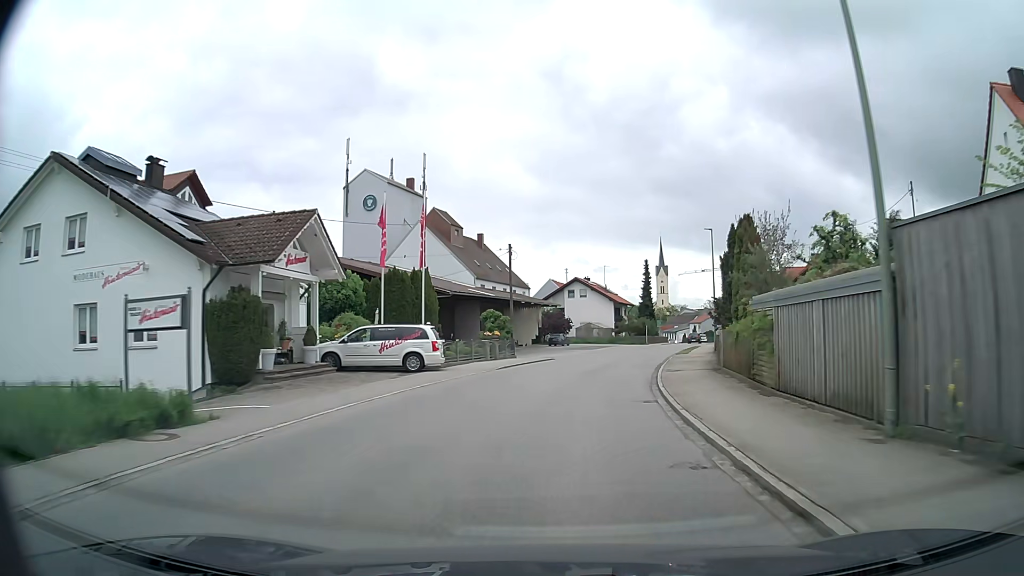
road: secondary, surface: asphalt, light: Day
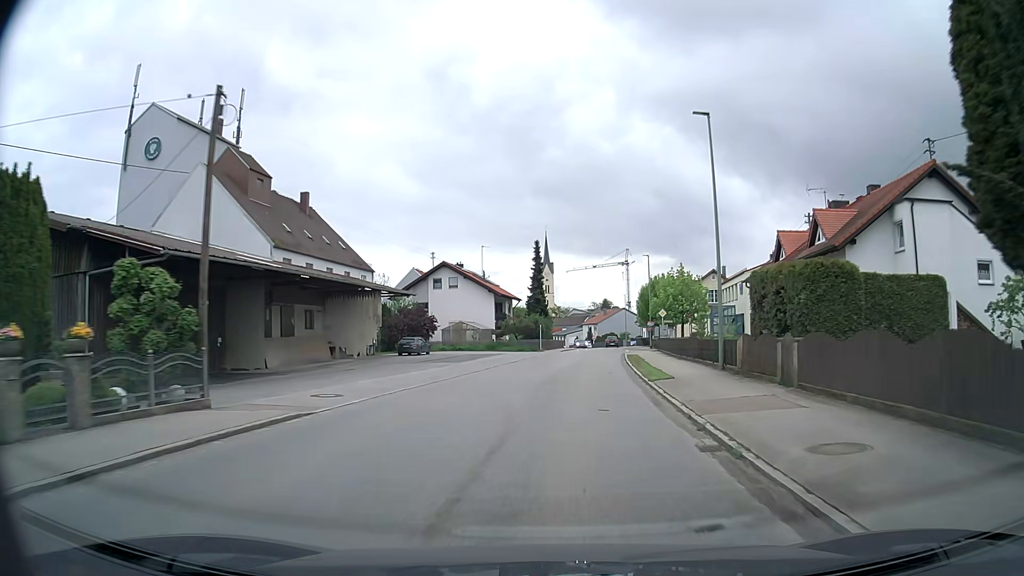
(+2.2, +26.5) m; +10°
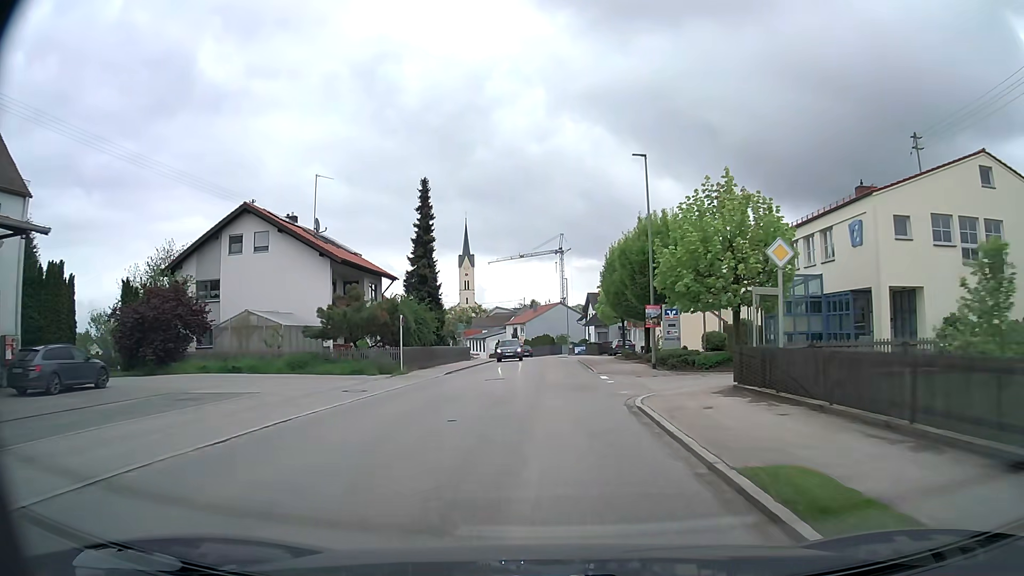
(+2.7, +36.6) m; +7°
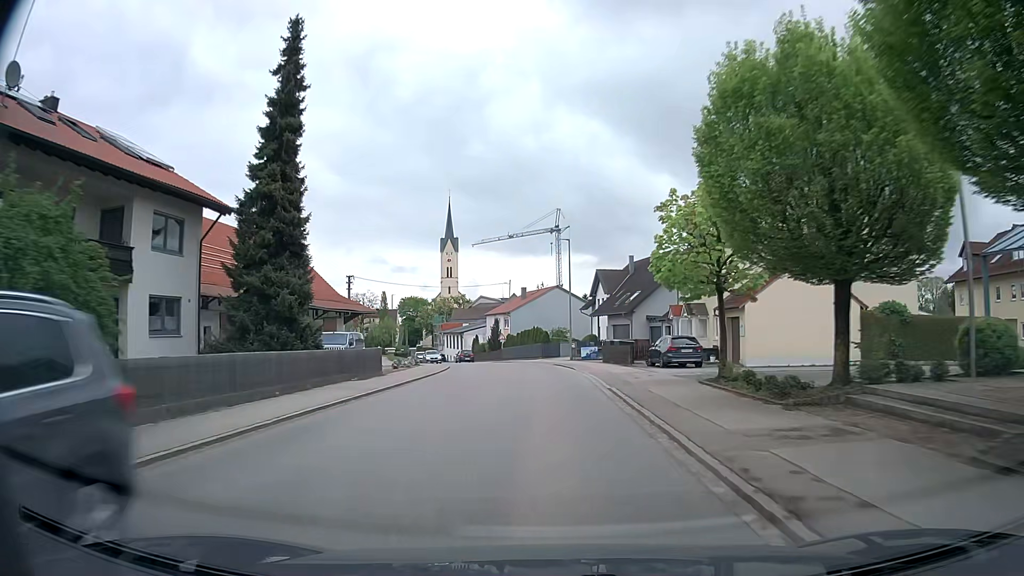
(+0.2, +27.8) m; 0°
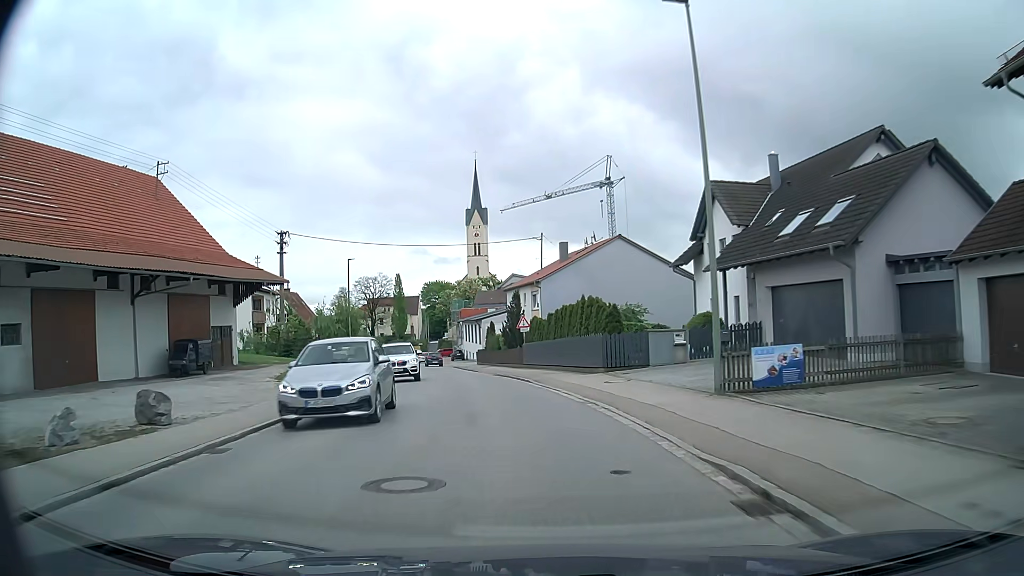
(-0.4, +34.5) m; -3°
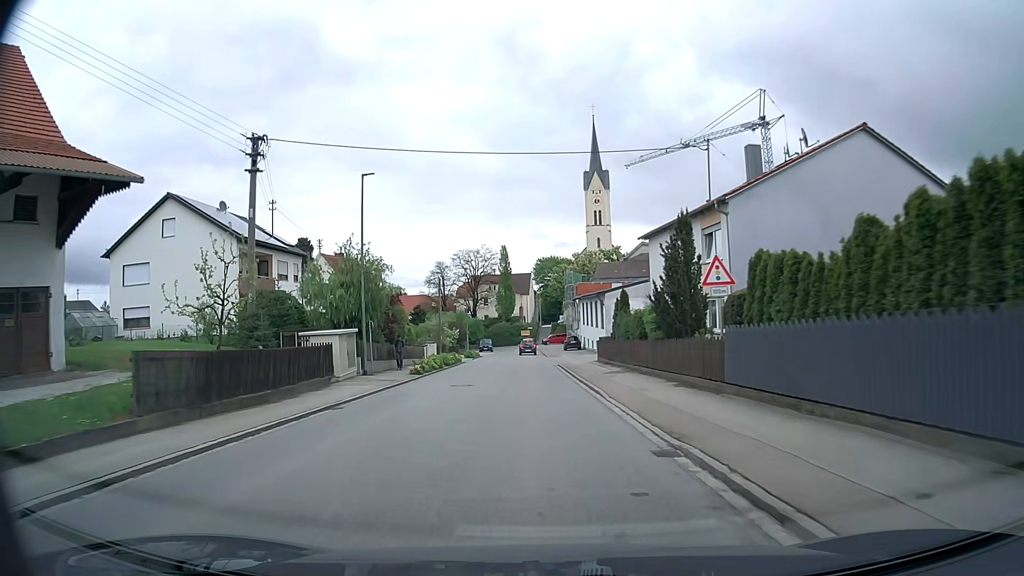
(-2.2, +24.7) m; -10°
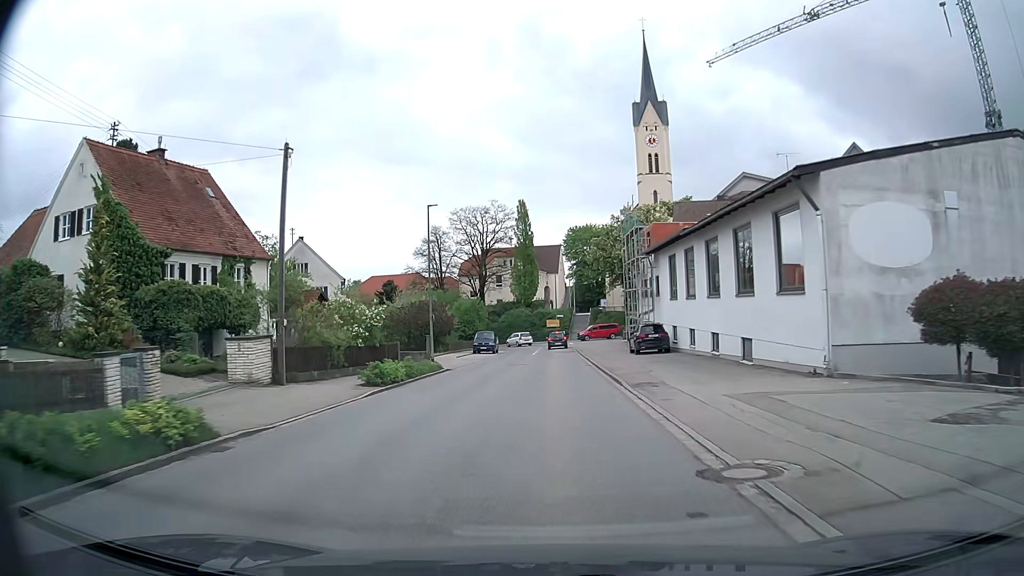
(-1.2, +40.6) m; -2°
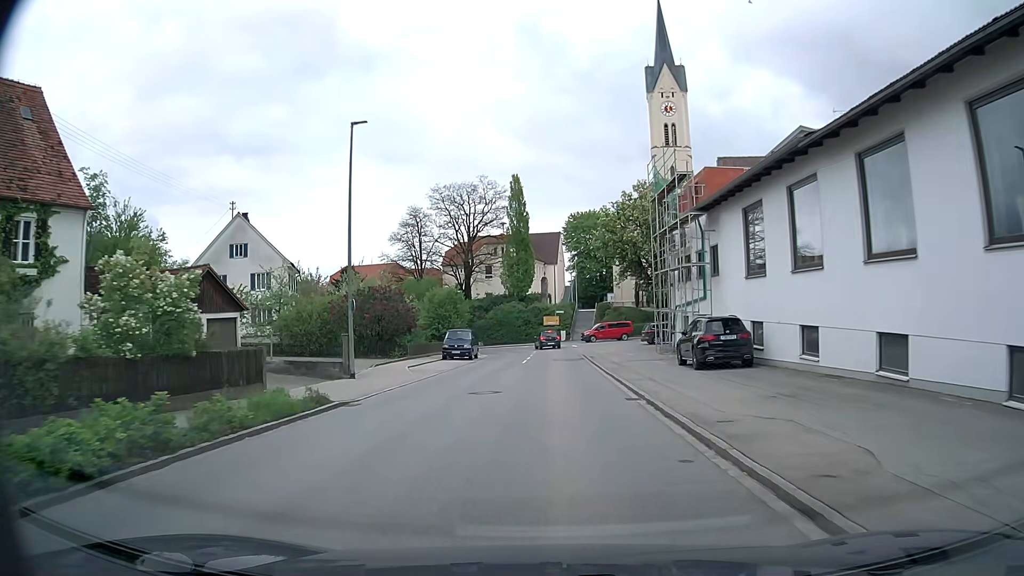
(0.0, +15.2) m; 0°
(0, +10) (0, +20) (0, +30) (+1, +40) (+1, +50) (-1, +60) (-5, +69) (-11, +77) (-18, +83) (-26, +90) m
